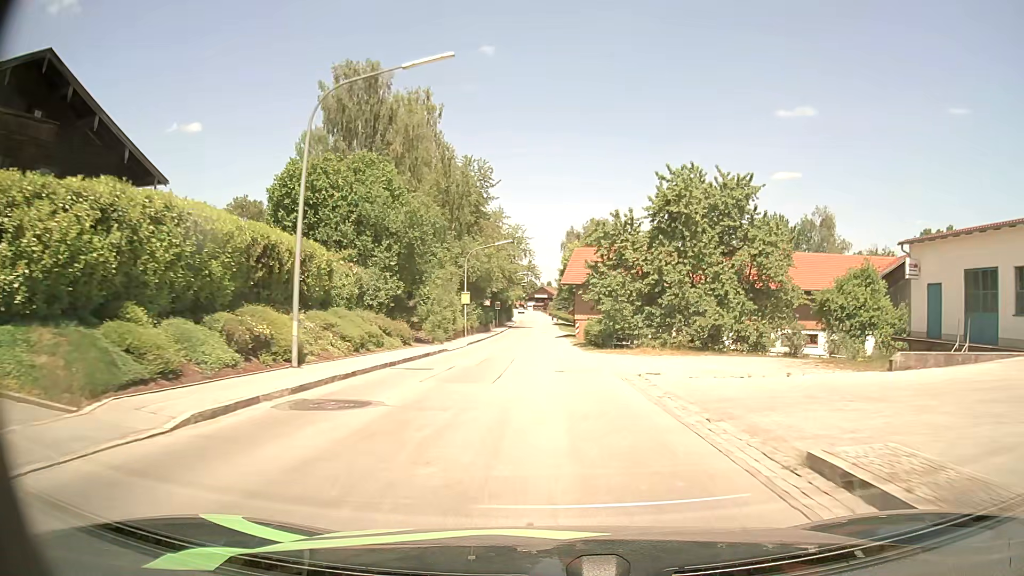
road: secondary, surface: asphalt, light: Day
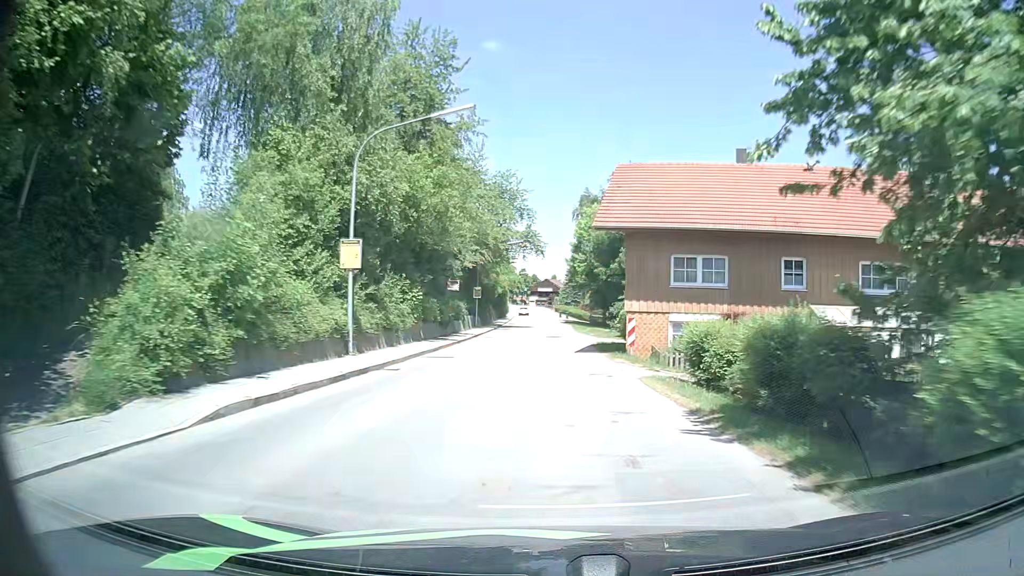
(-0.5, +33.2) m; -1°
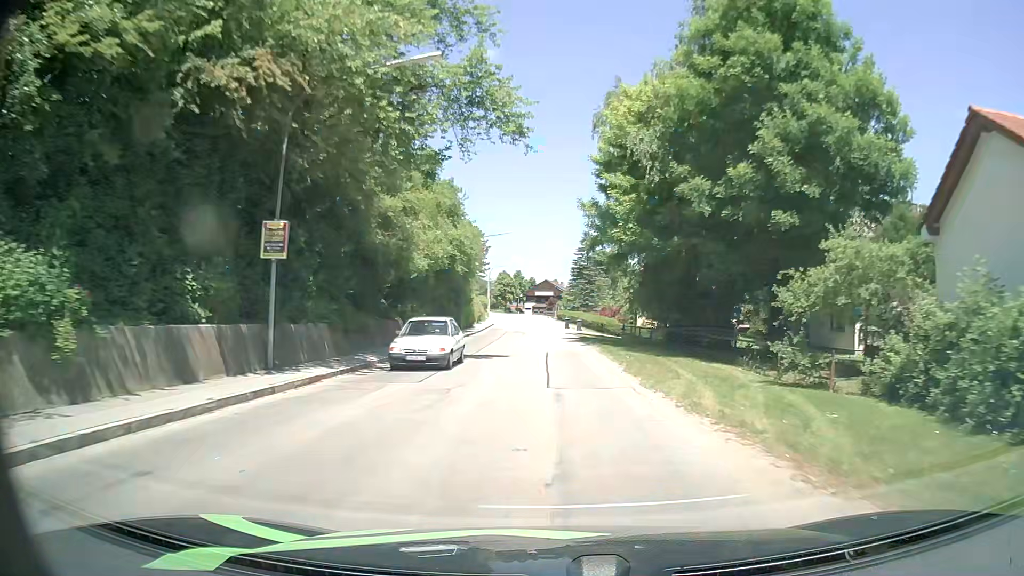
(+0.2, +42.9) m; 0°
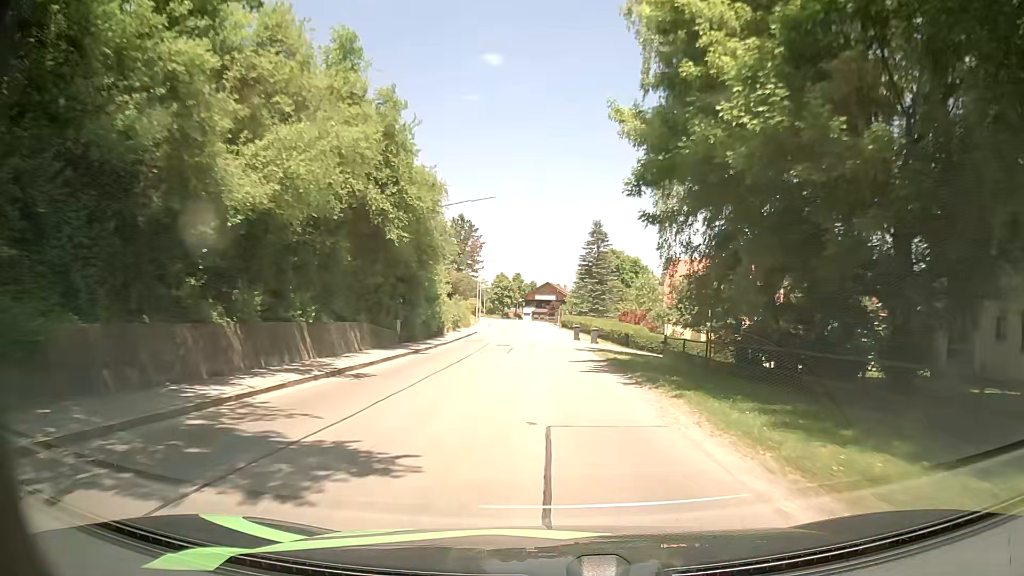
(-0.1, +17.5) m; -1°
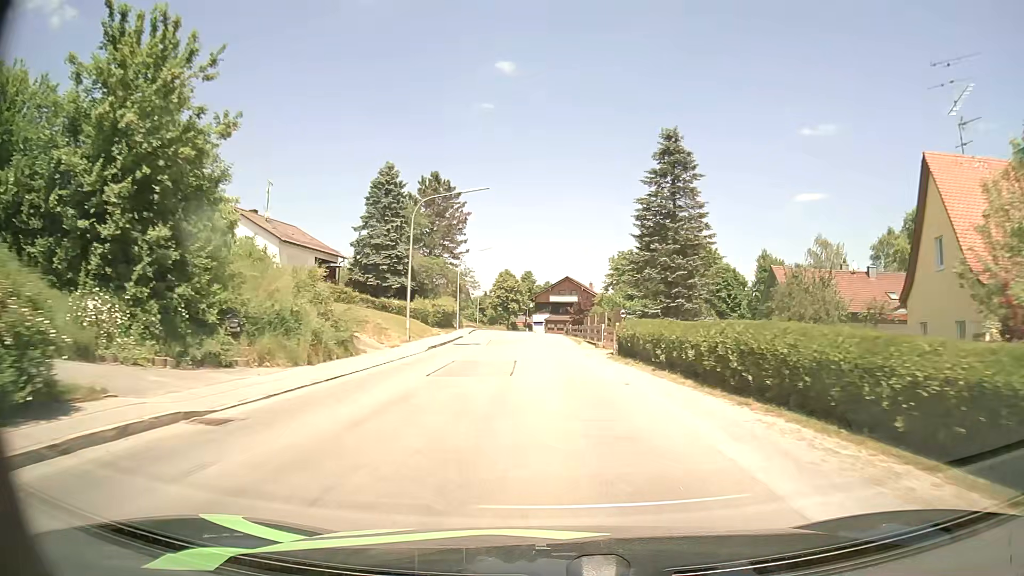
(+0.2, +44.4) m; -1°
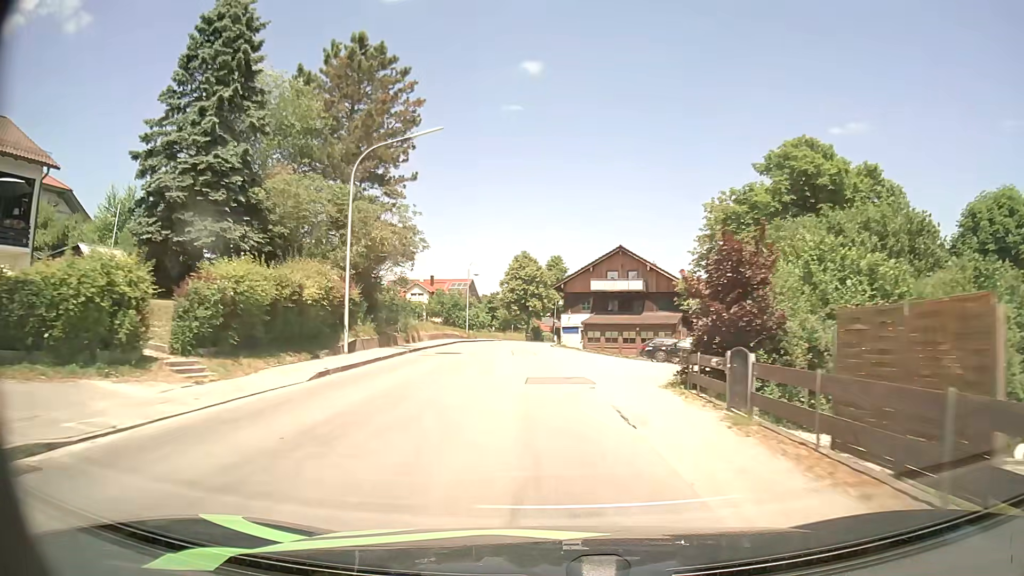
(-0.5, +43.9) m; -3°
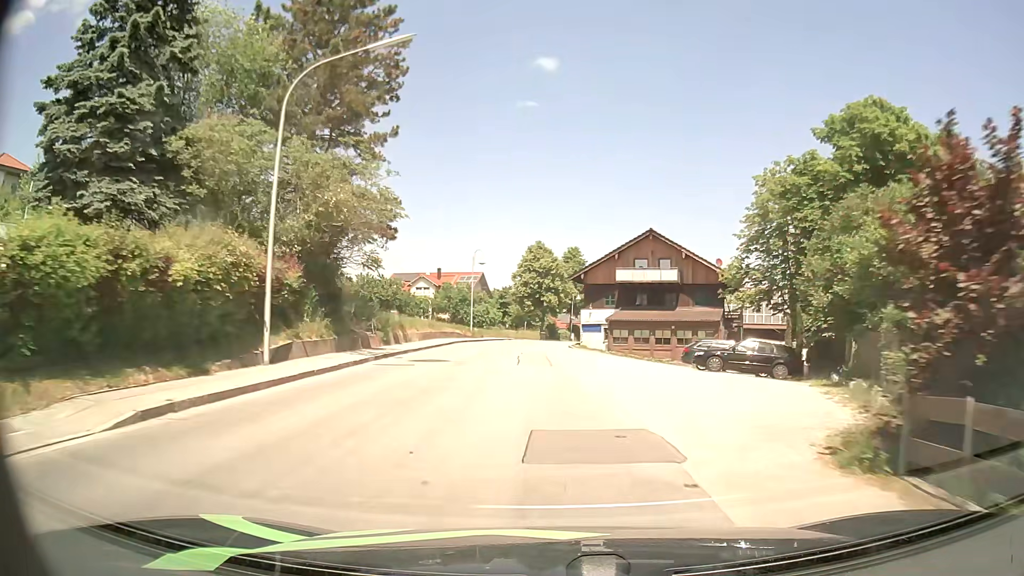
(-0.1, +8.5) m; -1°
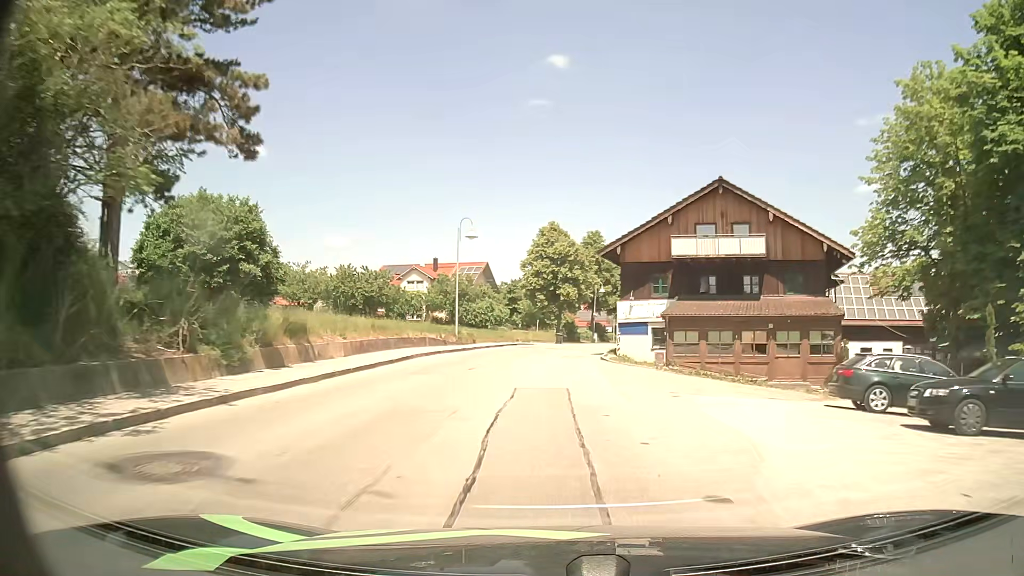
(-0.1, +16.5) m; -1°
(0, +10) (0, +20) (0, +30) (+1, +40) (+3, +50) (+6, +59) (+9, +69) (+12, +79) (+15, +88) (+18, +98) m
